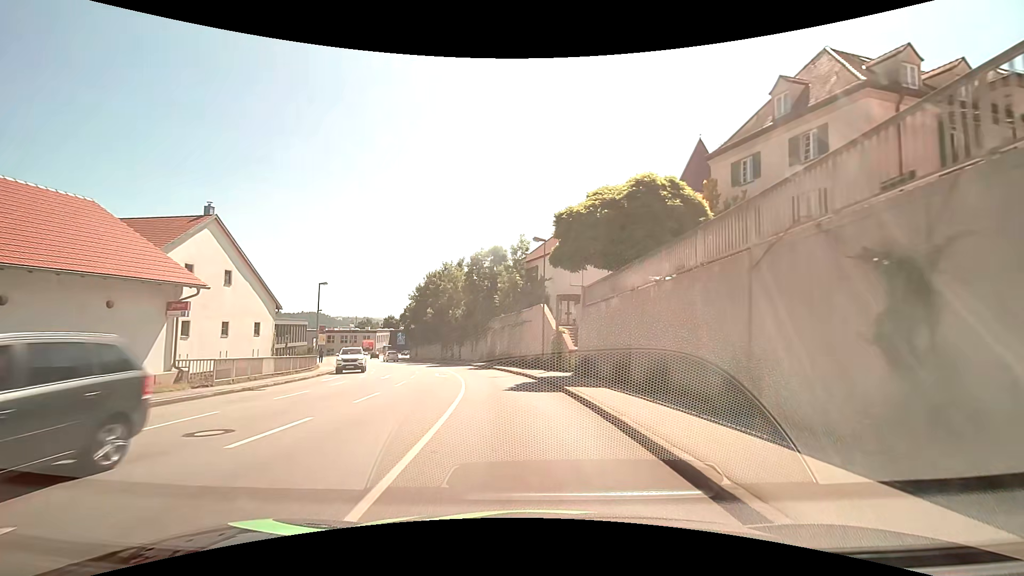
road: tertiary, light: Day
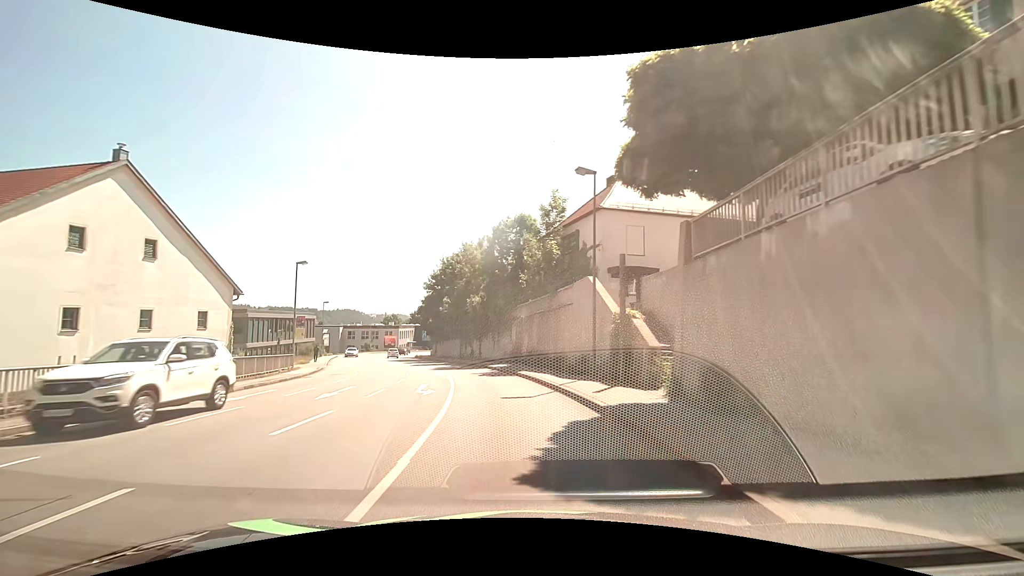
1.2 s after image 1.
(-0.4, +11.4) m; -4°
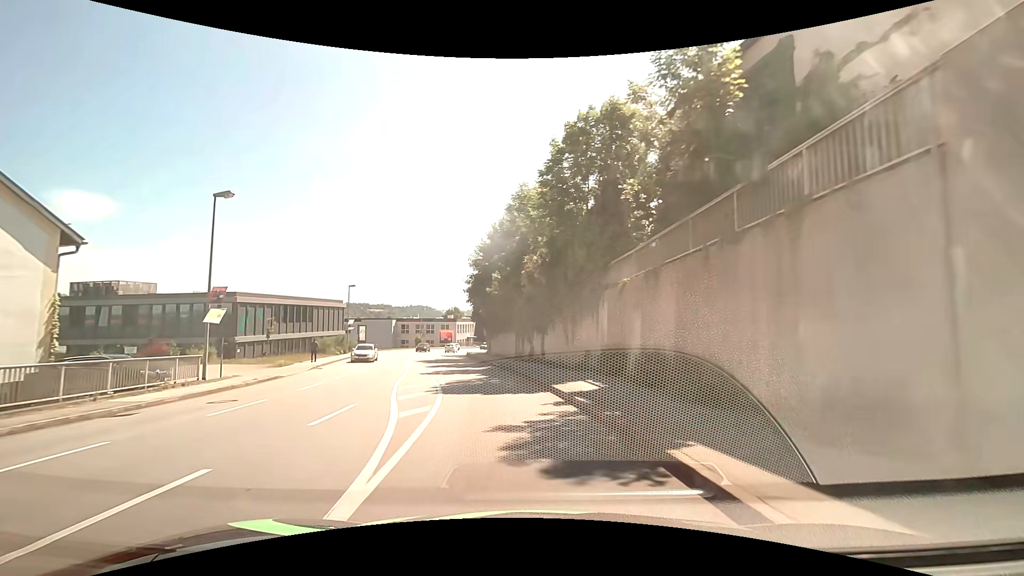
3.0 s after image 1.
(-1.1, +17.9) m; -8°
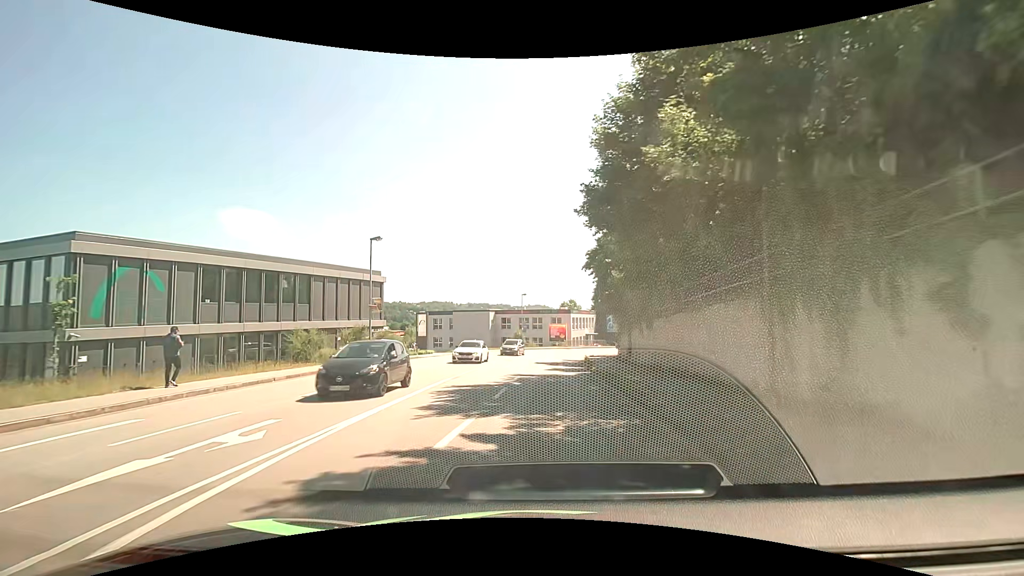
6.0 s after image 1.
(-3.3, +28.7) m; -13°
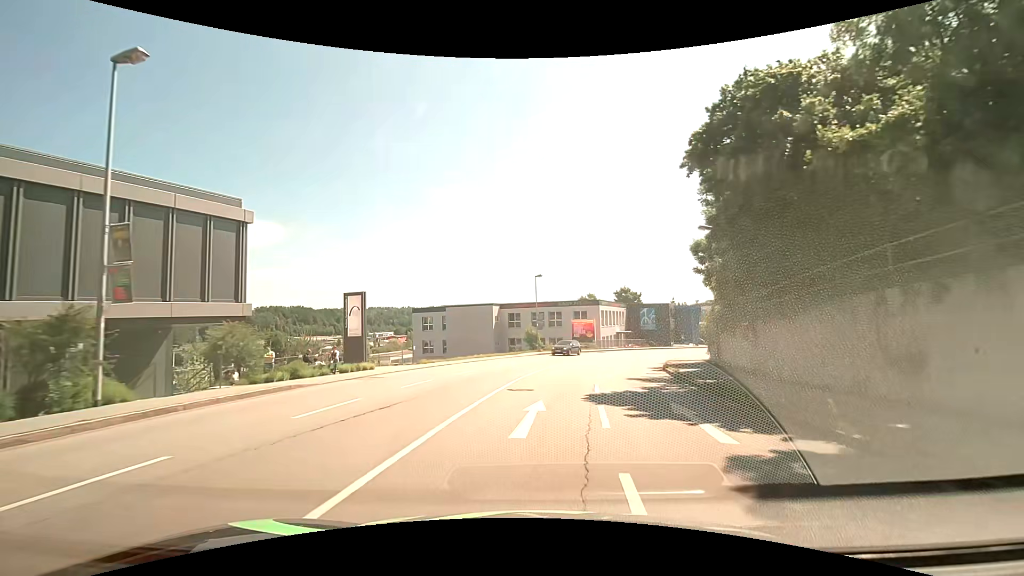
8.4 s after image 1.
(-1.2, +22.2) m; -2°
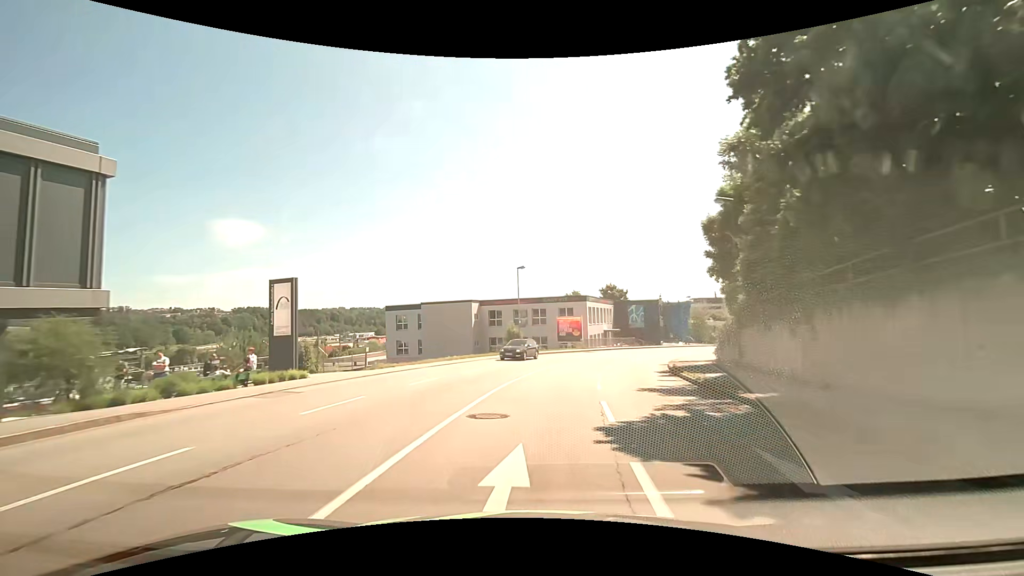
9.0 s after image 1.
(+0.1, +5.4) m; +3°
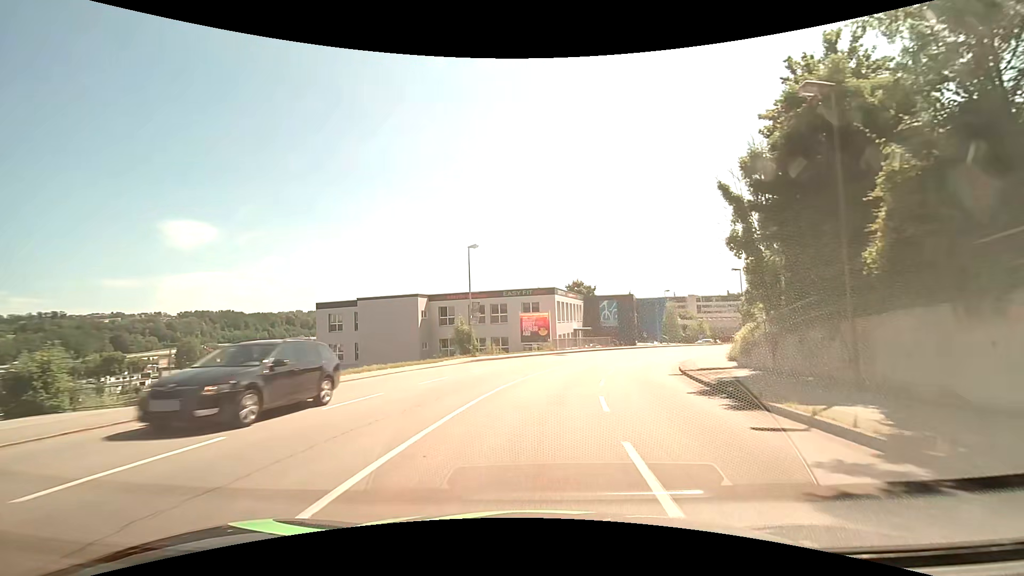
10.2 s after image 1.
(+0.3, +10.9) m; +3°
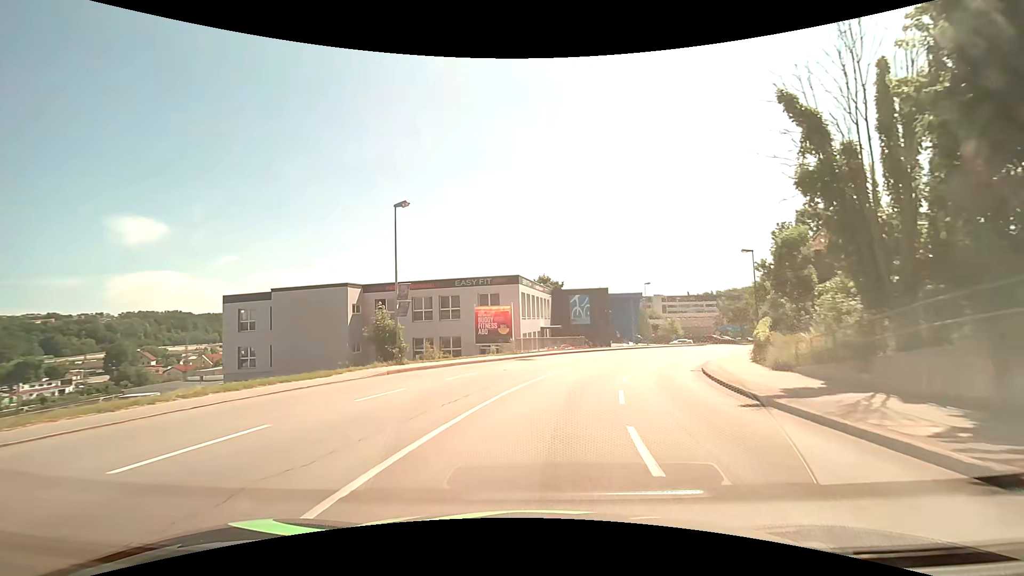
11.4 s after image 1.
(+0.4, +10.8) m; +4°
(0, +10) (+2, +20) (+5, +29) (+9, +39) (+14, +47) (+19, +55) (+26, +63) (+33, +70) (+41, +77) (+48, +83) m
